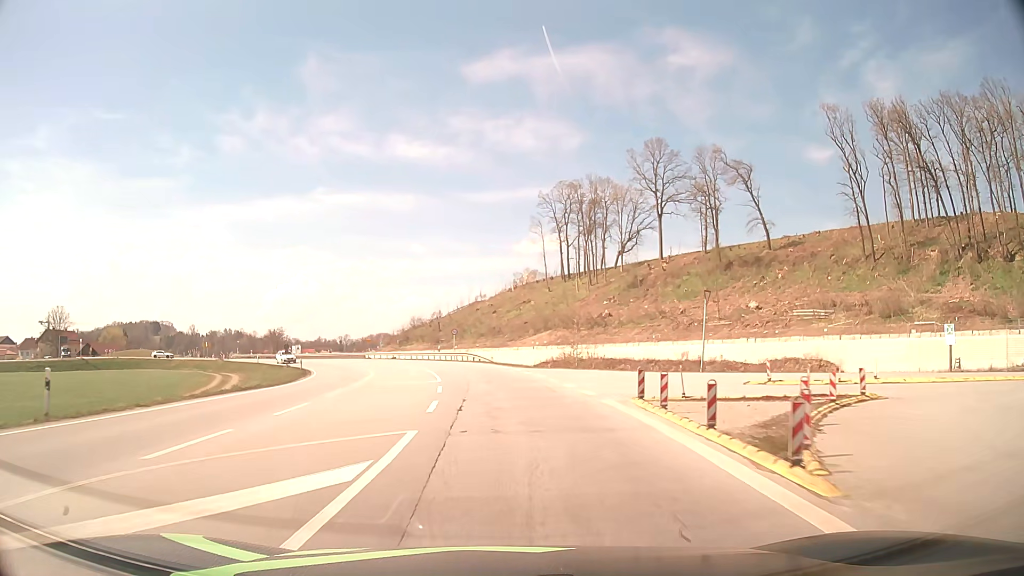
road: tertiary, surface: asphalt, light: Day
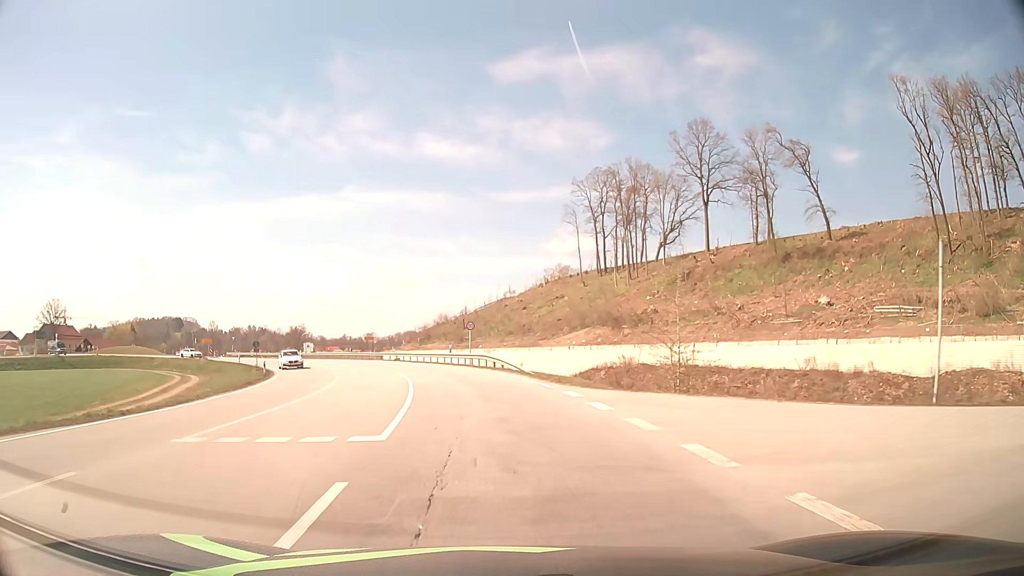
(-0.2, +15.9) m; -2°
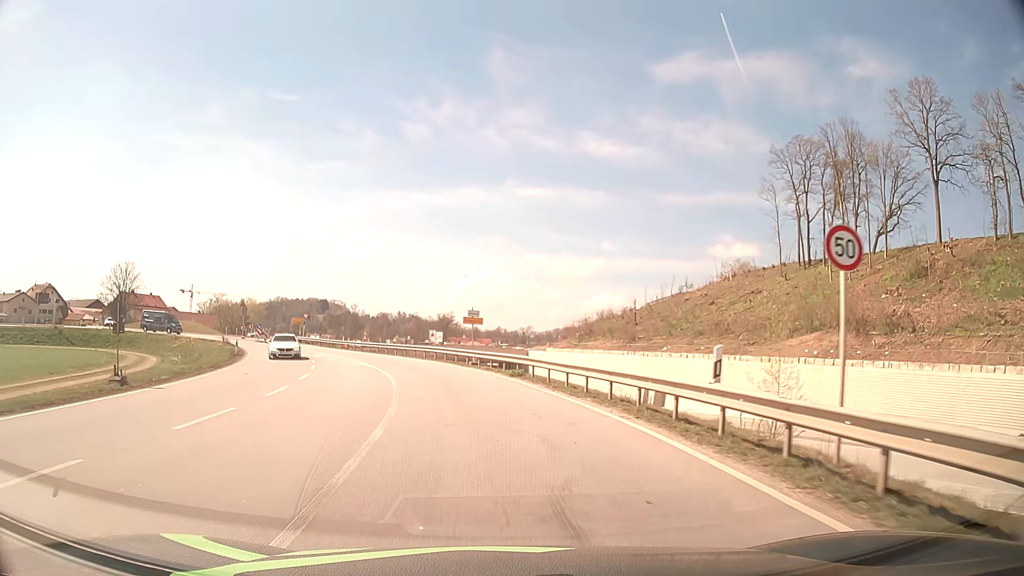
(-4.1, +36.3) m; -13°
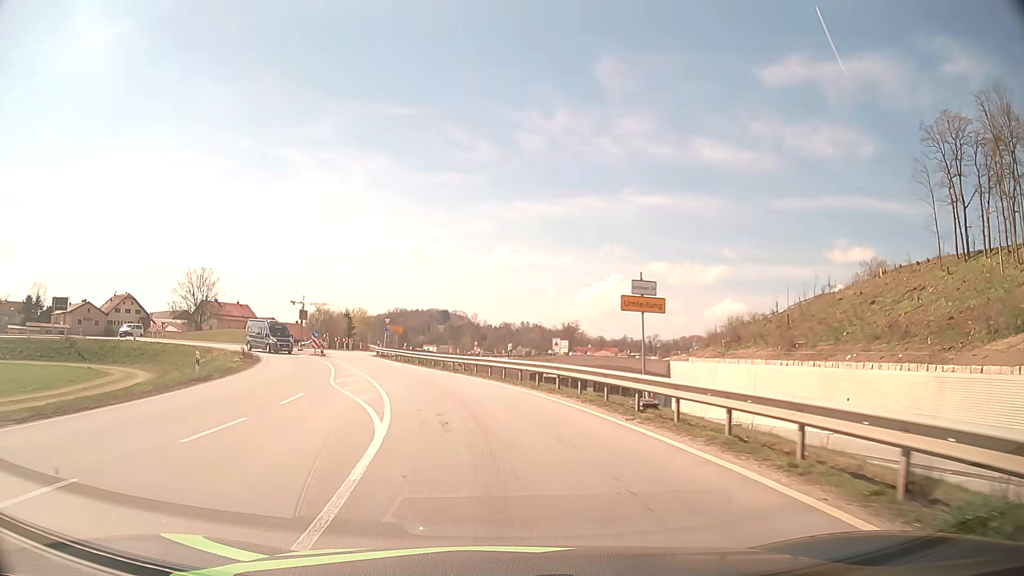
(-1.7, +19.5) m; -11°
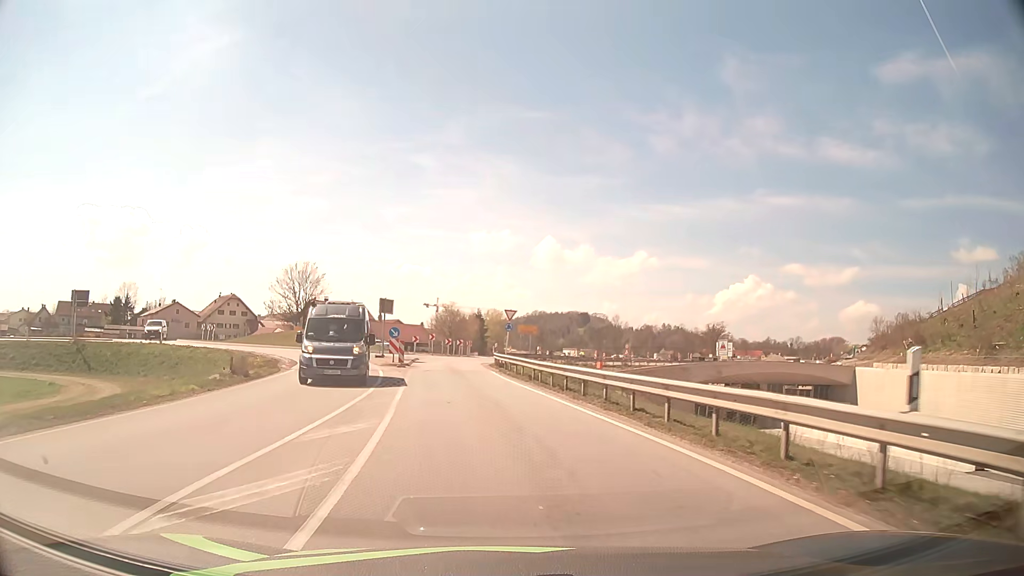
(-1.9, +18.9) m; -11°
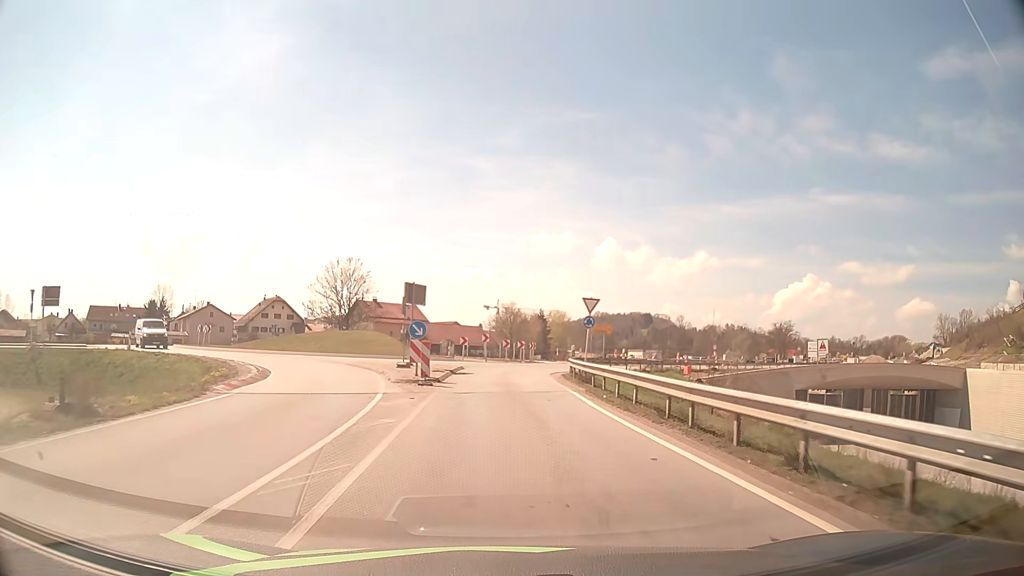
(-0.7, +12.4) m; -6°
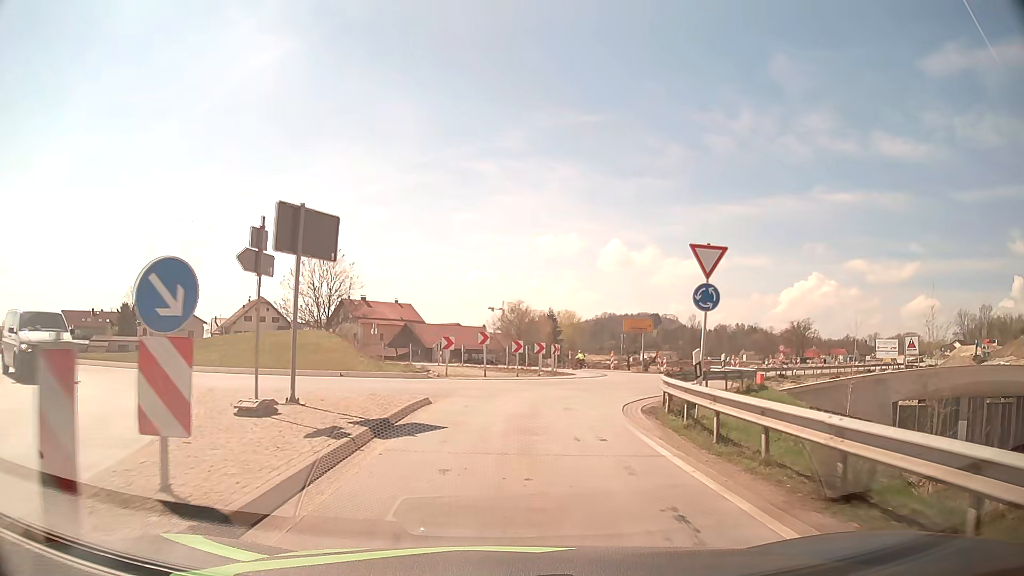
(-0.1, +17.2) m; 0°
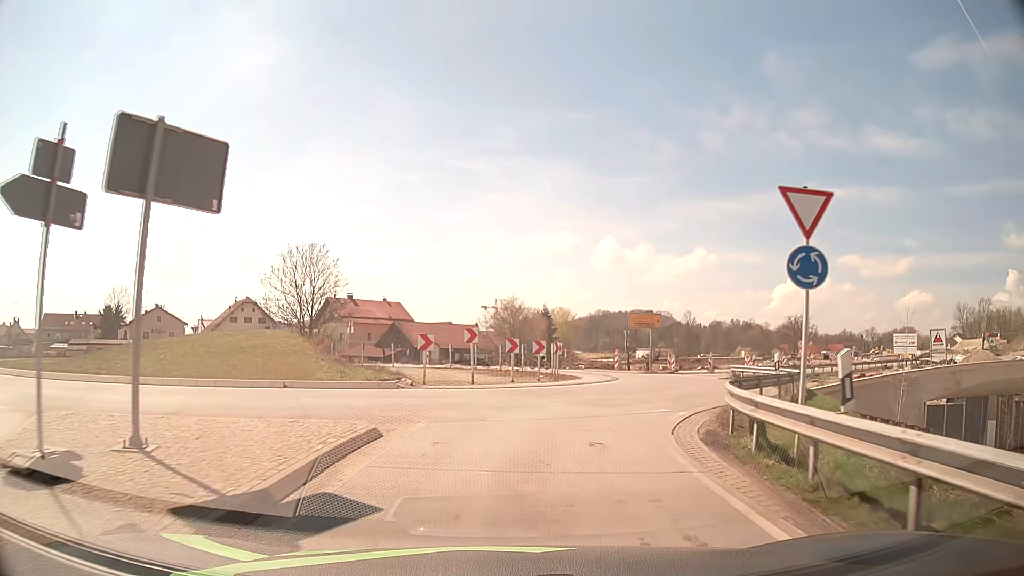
(0.0, +5.2) m; 0°
(0, +10) (+3, +20) (+6, +29) (+5, +39) (0, +47) (-9, +51) (-19, +49) (-27, +43) (-30, +34) (-34, +25) m
